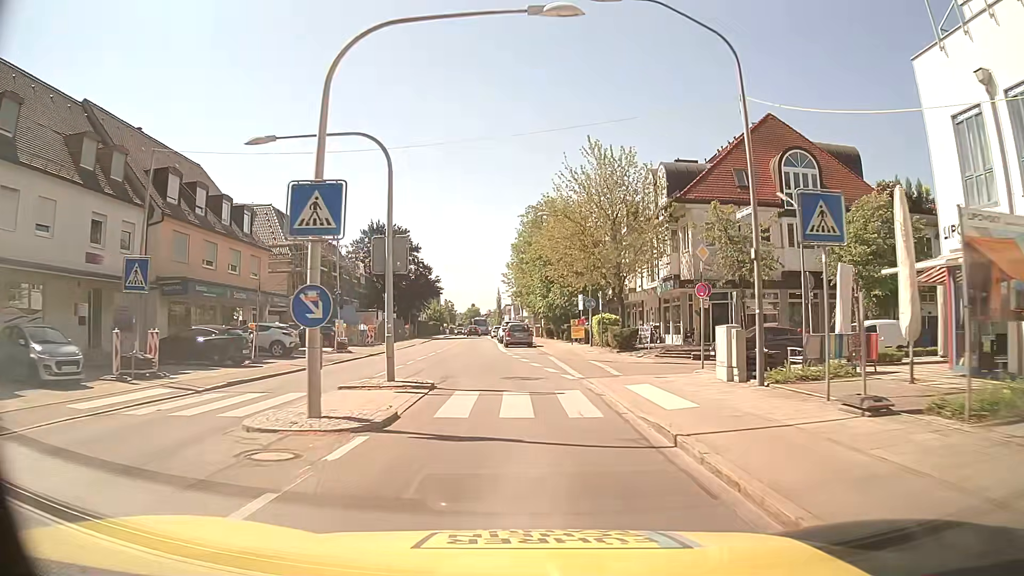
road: secondary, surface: asphalt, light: Day
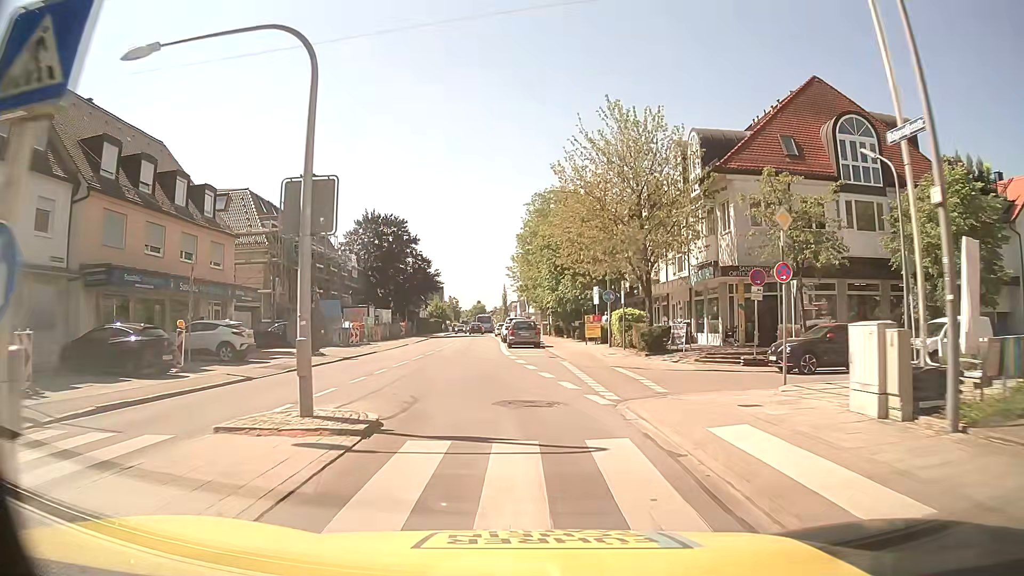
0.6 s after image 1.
(0.0, +6.2) m; 0°
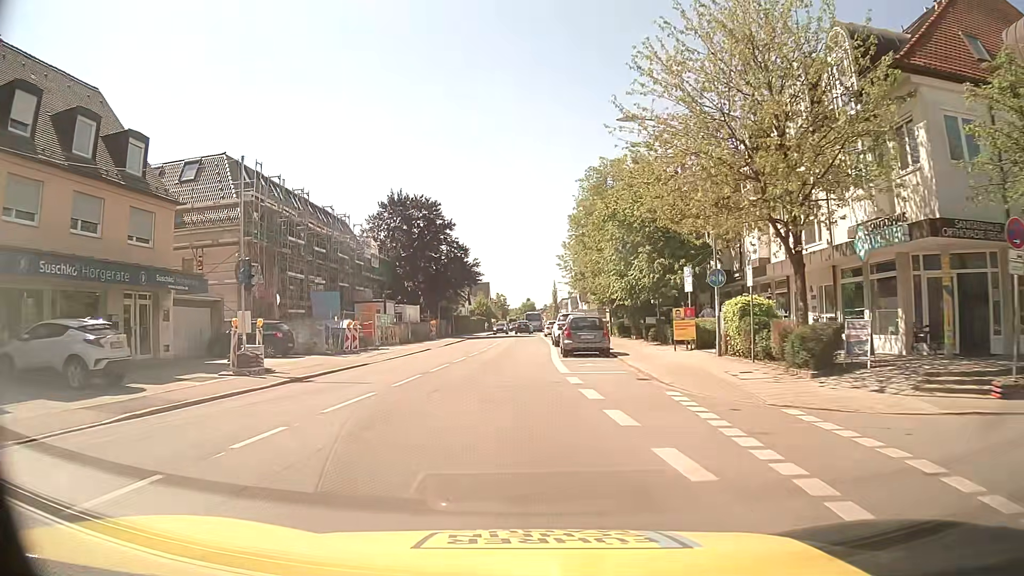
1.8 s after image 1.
(-0.4, +11.9) m; -4°
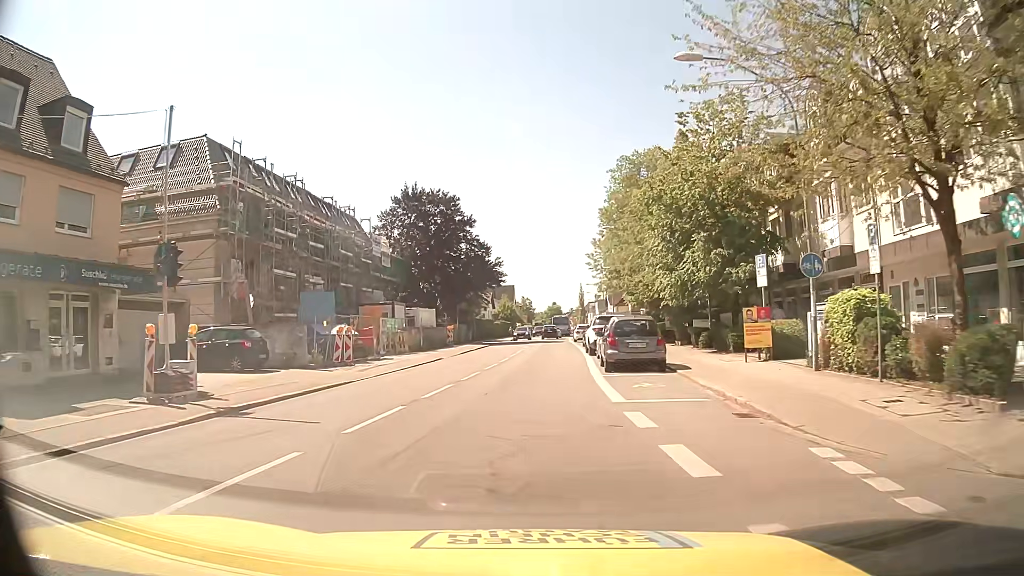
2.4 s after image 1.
(-0.1, +5.9) m; -2°
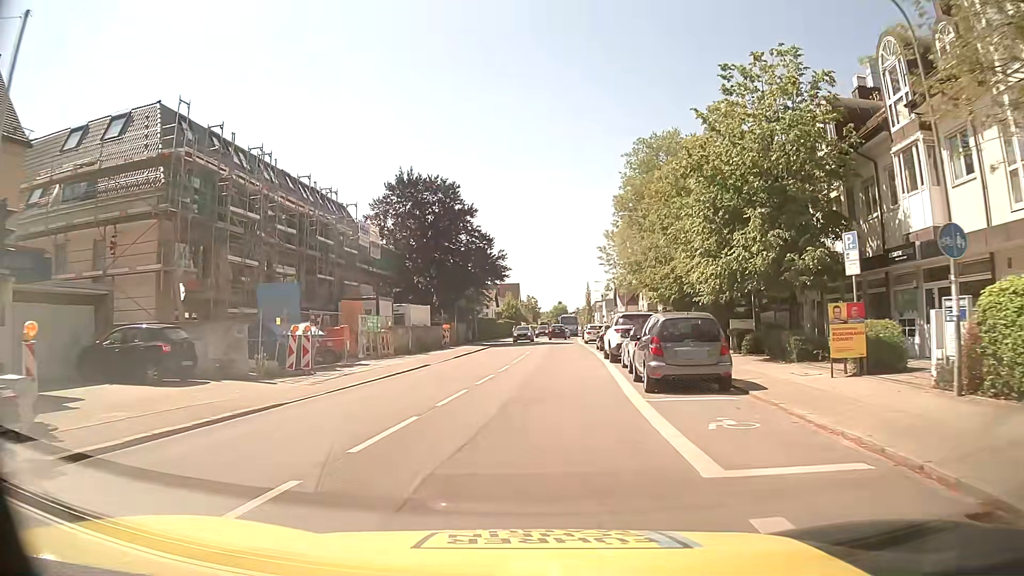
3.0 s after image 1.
(0.0, +5.9) m; -1°
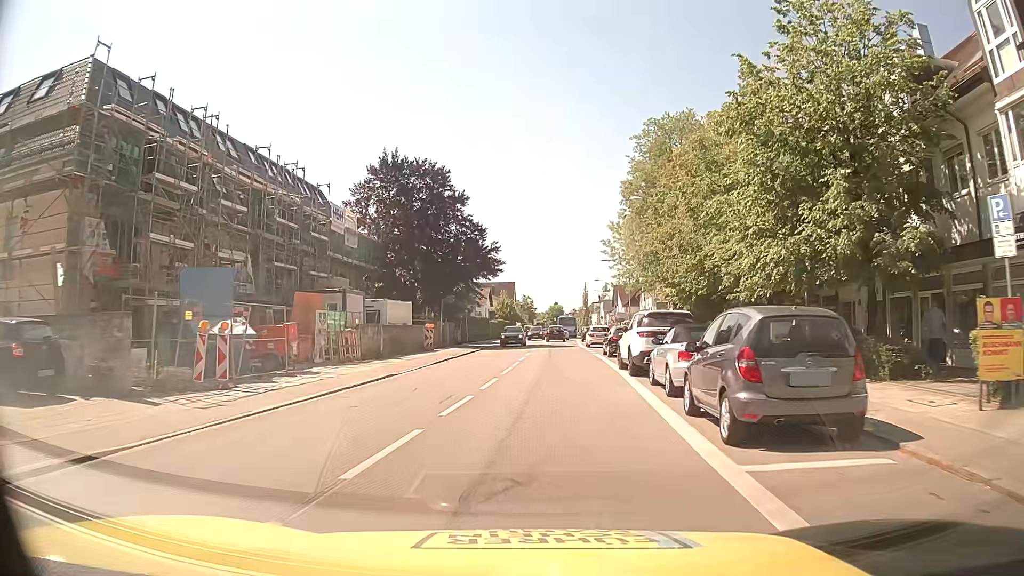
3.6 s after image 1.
(0.0, +5.9) m; +1°
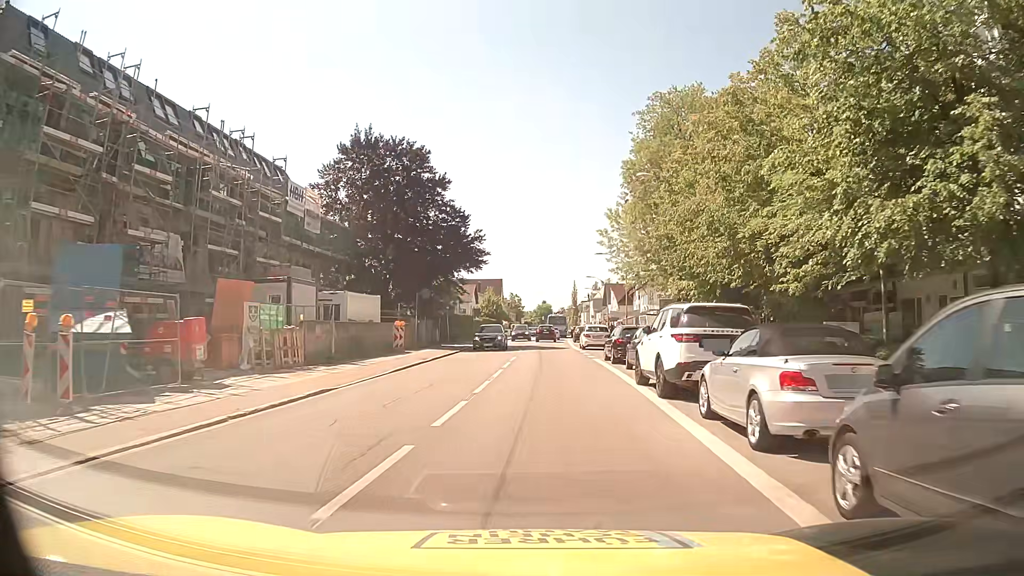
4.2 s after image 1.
(0.0, +5.8) m; 0°
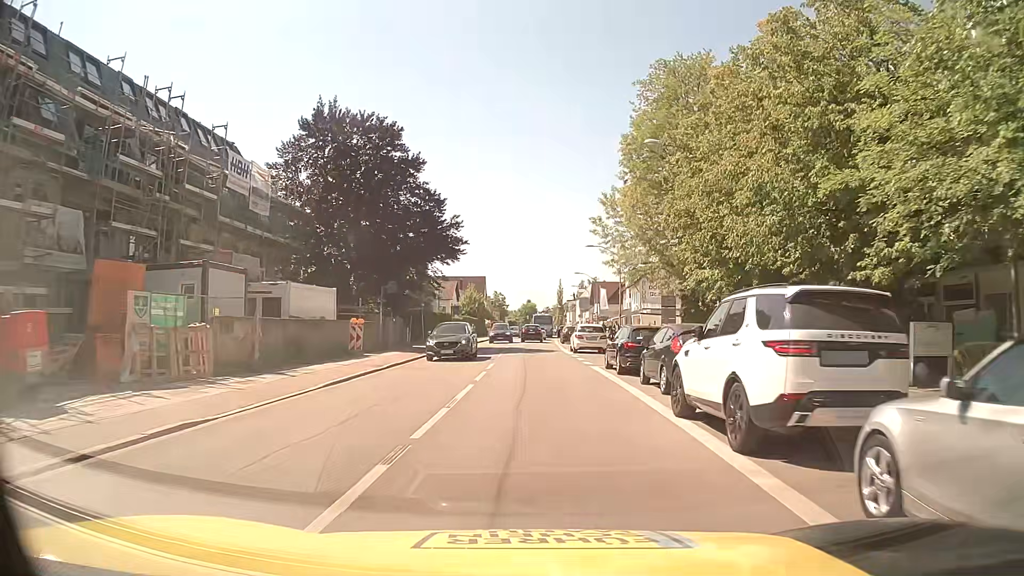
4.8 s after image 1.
(+0.1, +5.8) m; +1°
(0, +10) (0, +20) (+1, +30) (+1, +40) (+1, +50) (+1, +60) (+1, +70) (+2, +80) (+2, +90) (+3, +100) m
